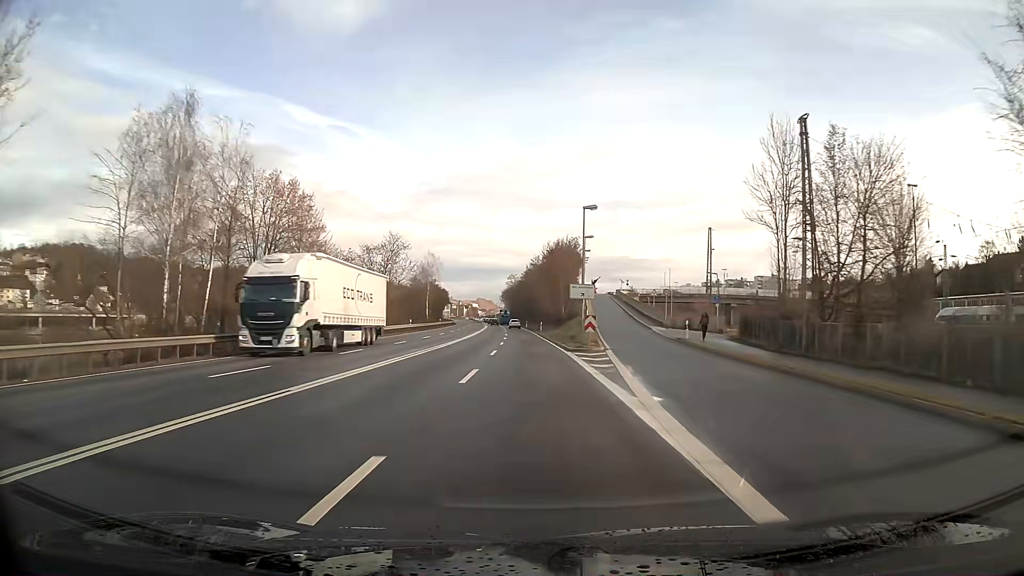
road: primary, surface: asphalt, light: Day
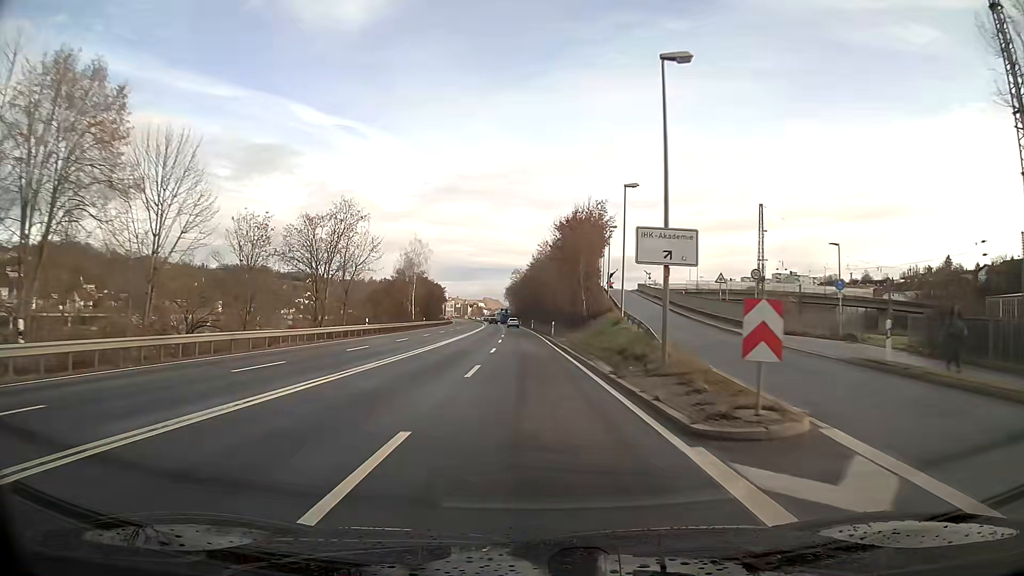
(-0.1, +22.6) m; -1°
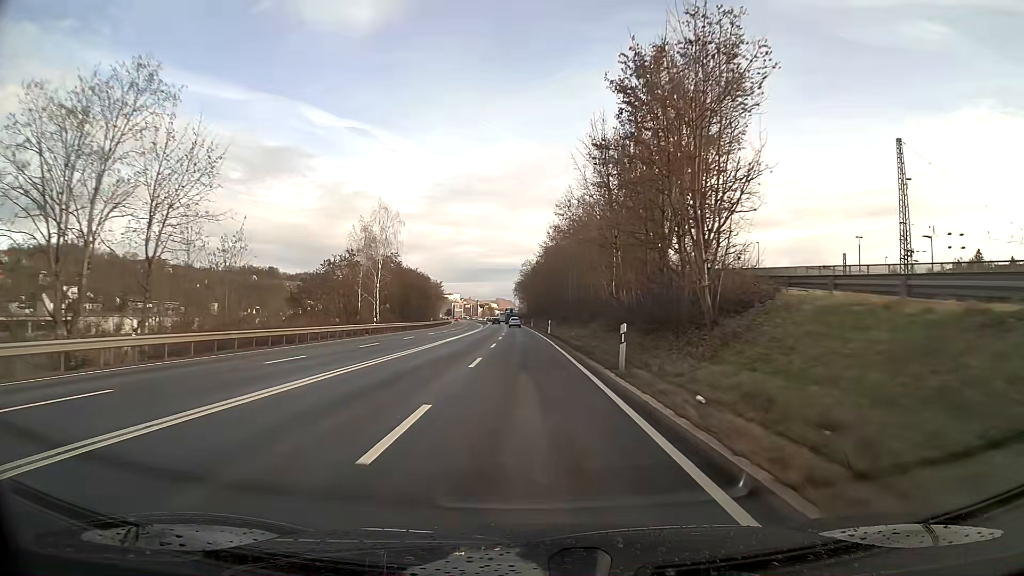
(-0.3, +34.0) m; -1°
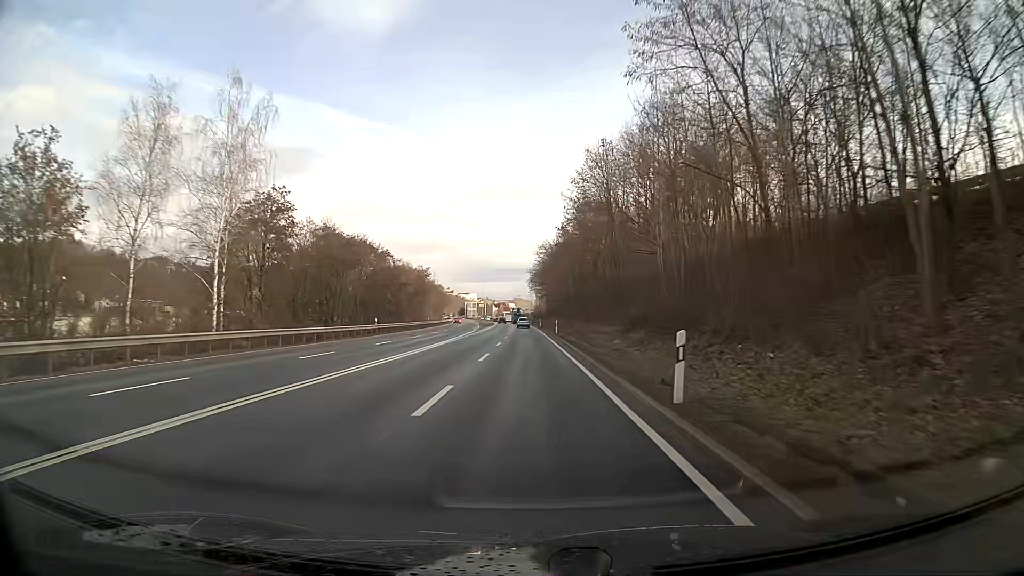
(-0.6, +45.3) m; -1°
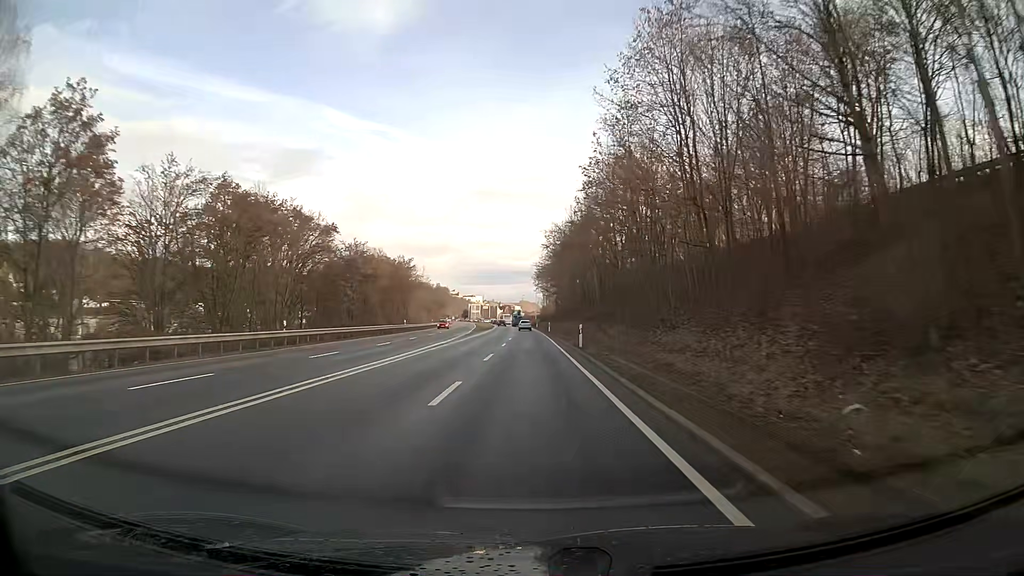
(-0.1, +22.7) m; 0°
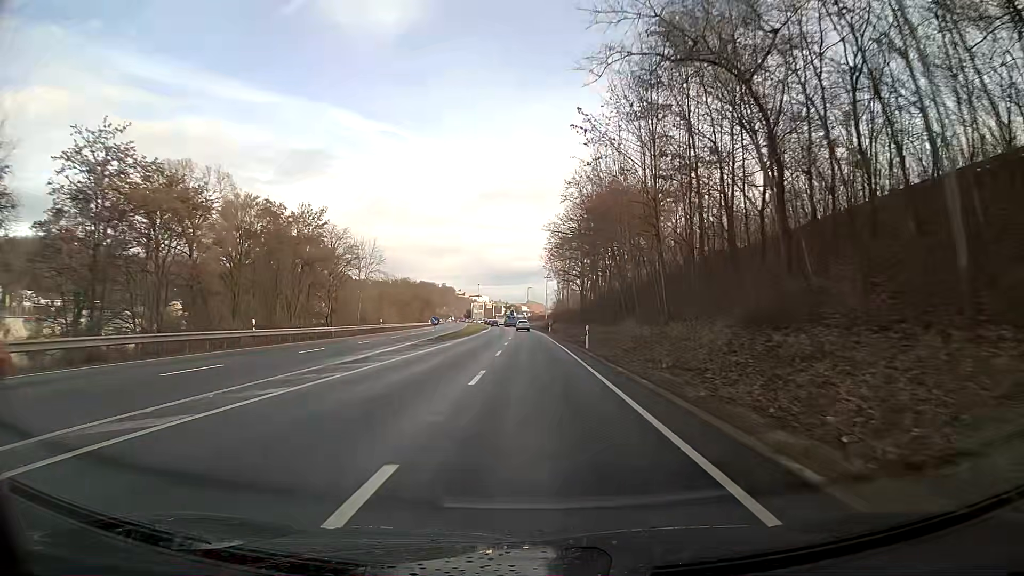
(-0.3, +45.4) m; 0°
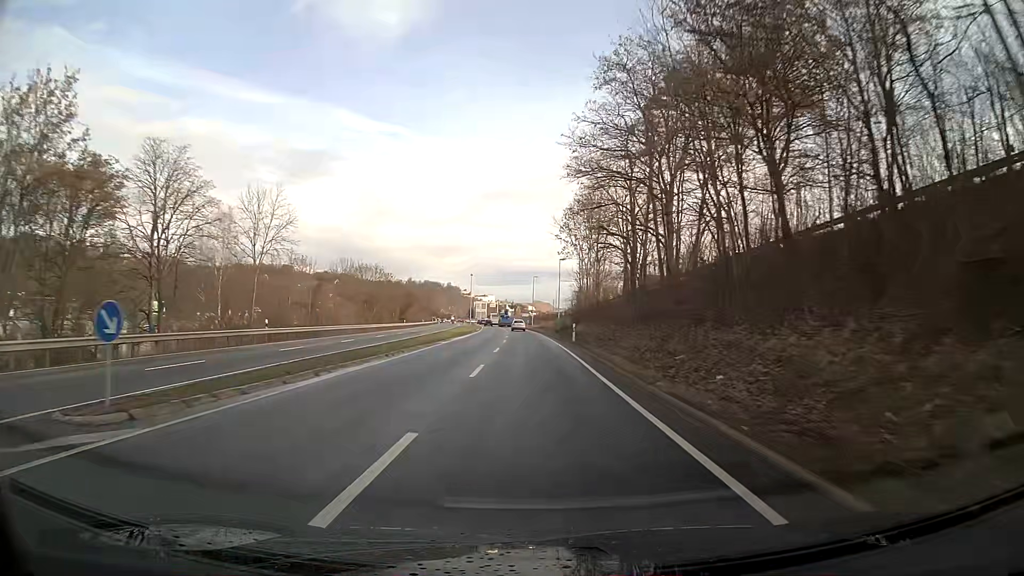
(-0.4, +34.3) m; -1°
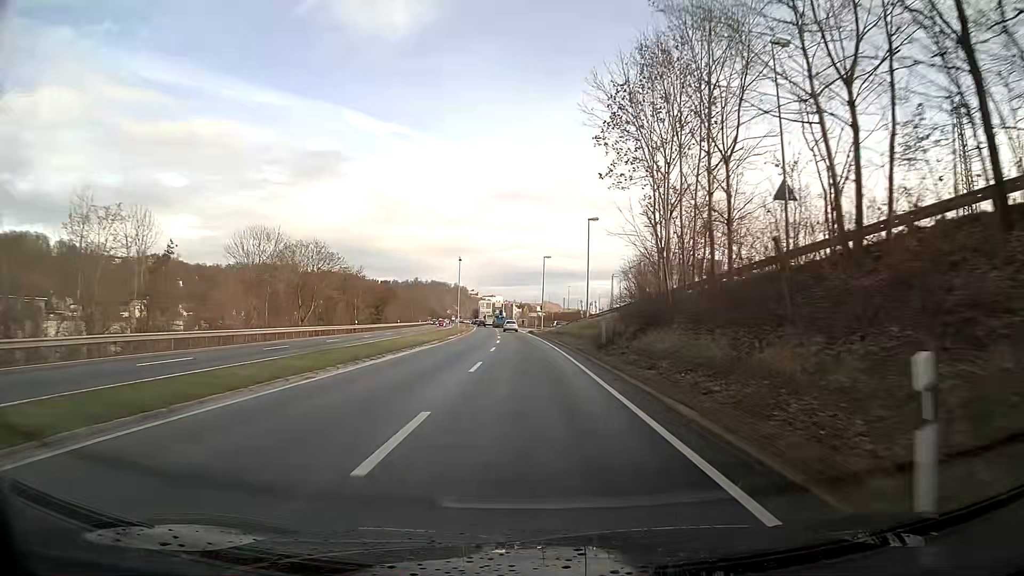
(-0.2, +34.4) m; -1°
